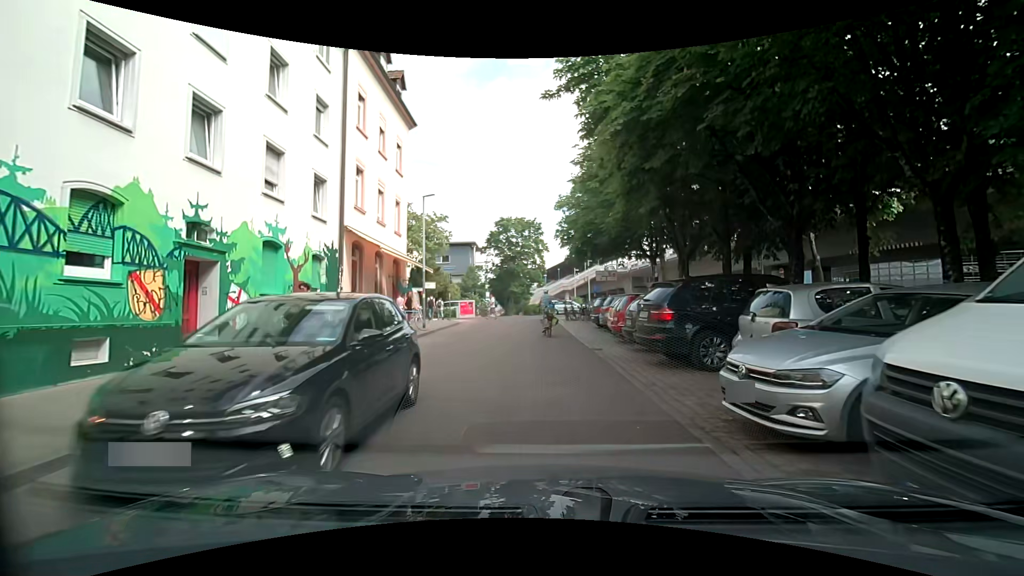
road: residential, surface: paving_stones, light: Day
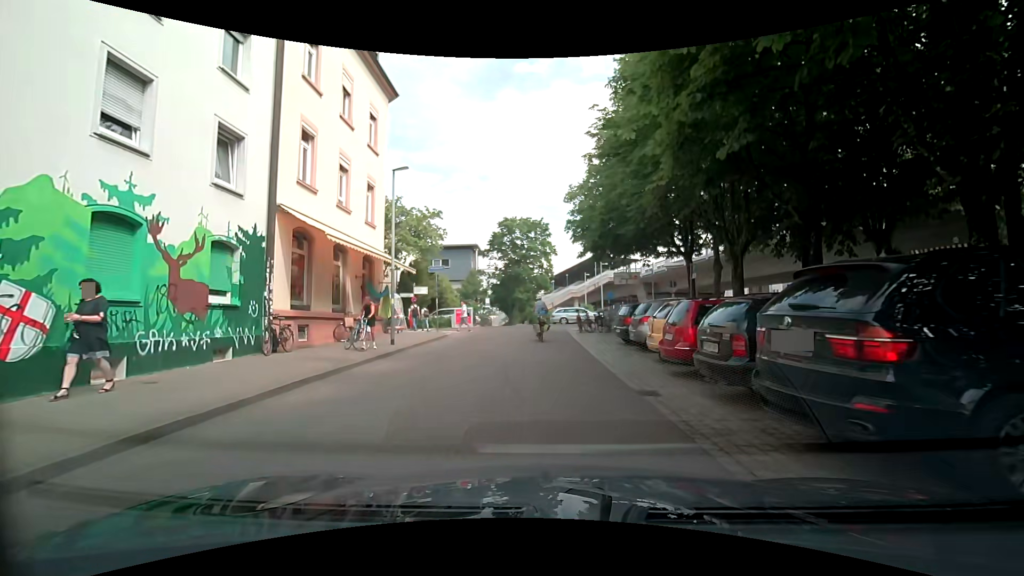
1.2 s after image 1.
(-0.2, +5.6) m; -3°
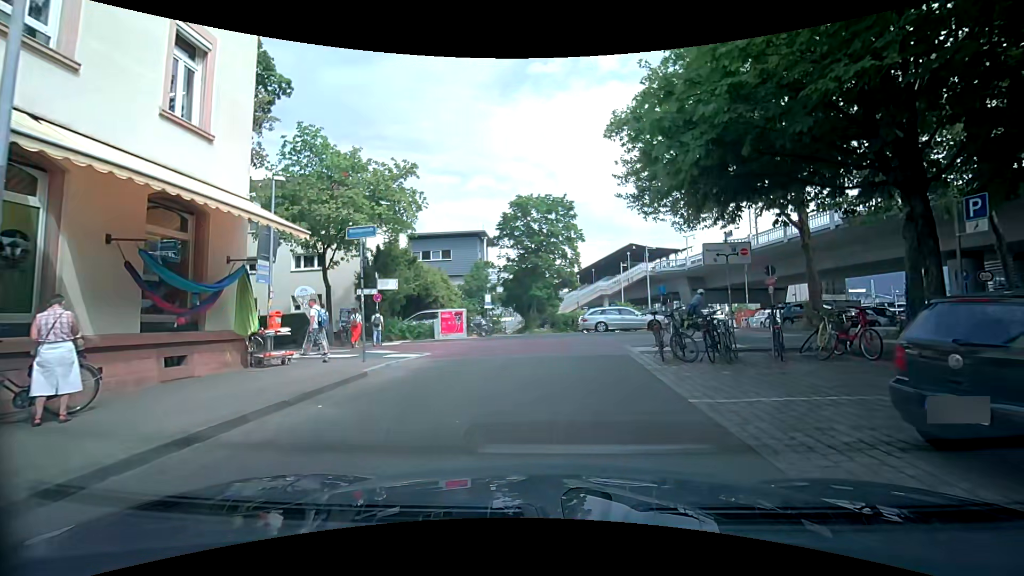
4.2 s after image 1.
(-0.2, +12.9) m; -1°
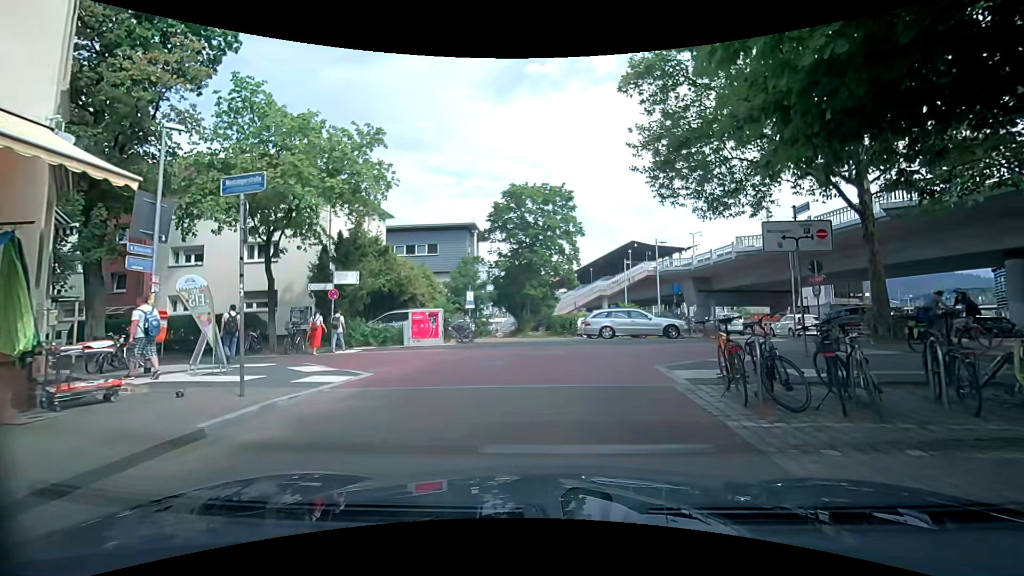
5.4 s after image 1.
(0.0, +4.8) m; -2°
